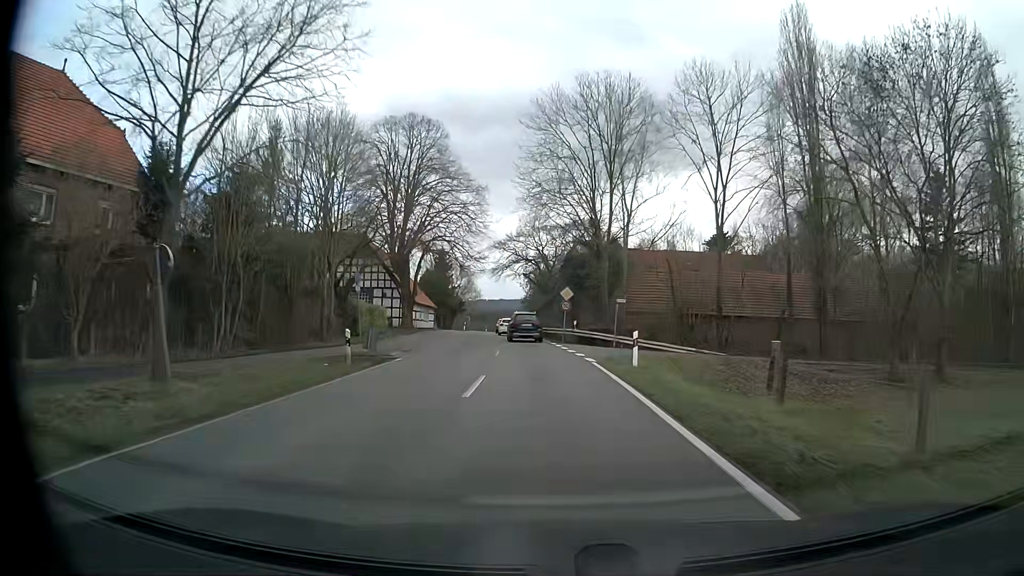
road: tertiary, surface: asphalt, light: Day
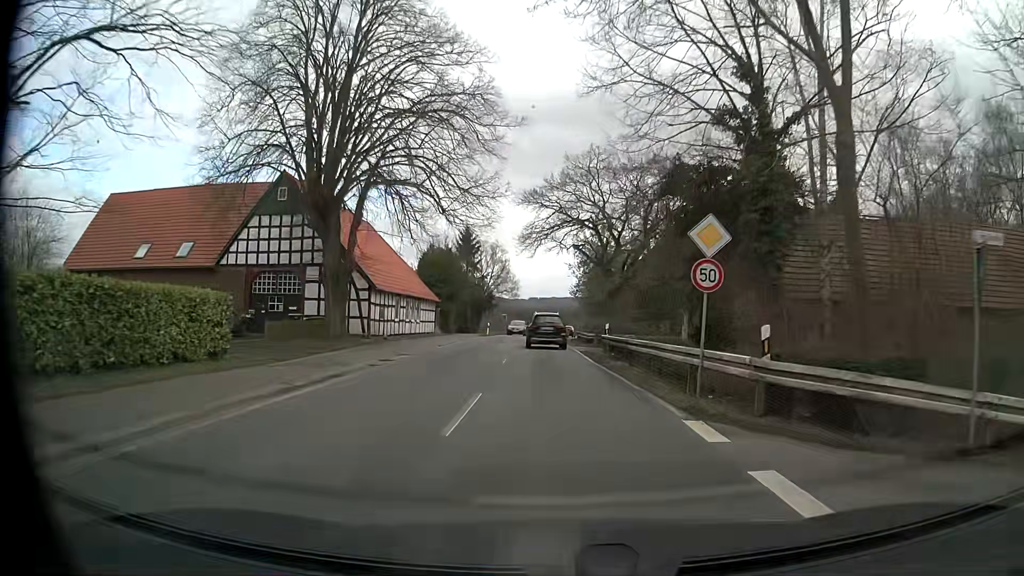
(-1.0, +27.8) m; -4°
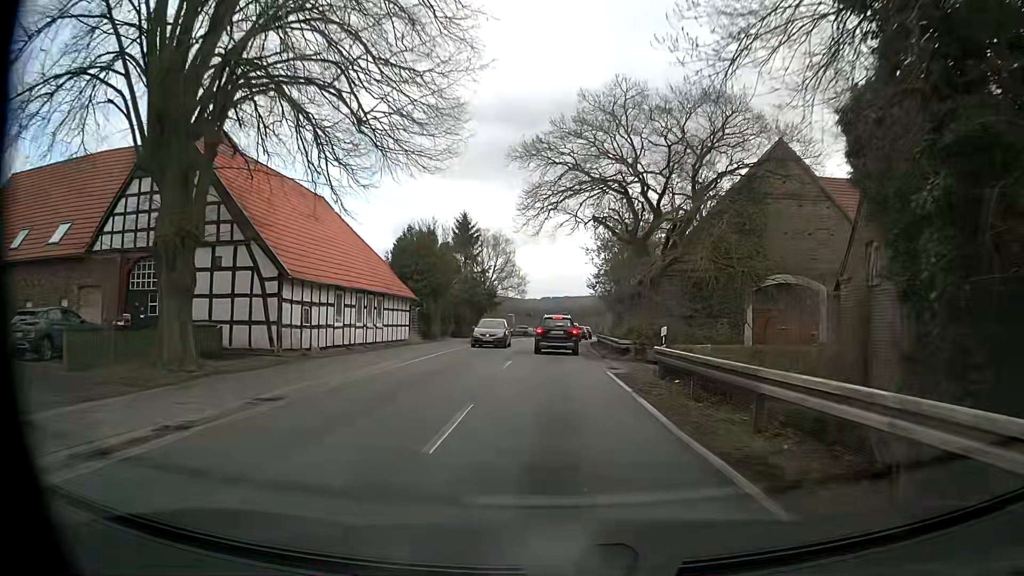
(-0.1, +12.7) m; -1°
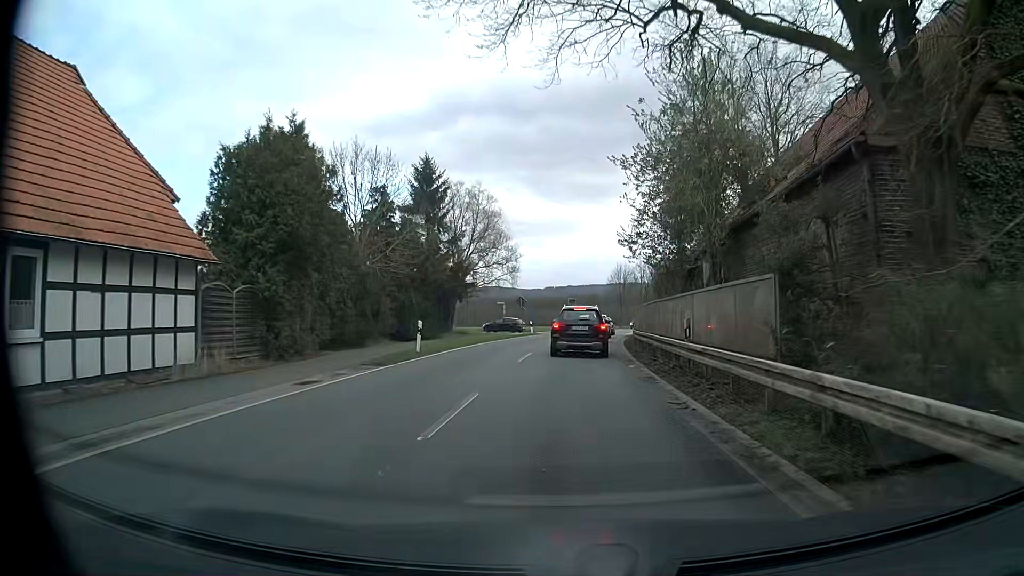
(0.0, +23.6) m; 0°
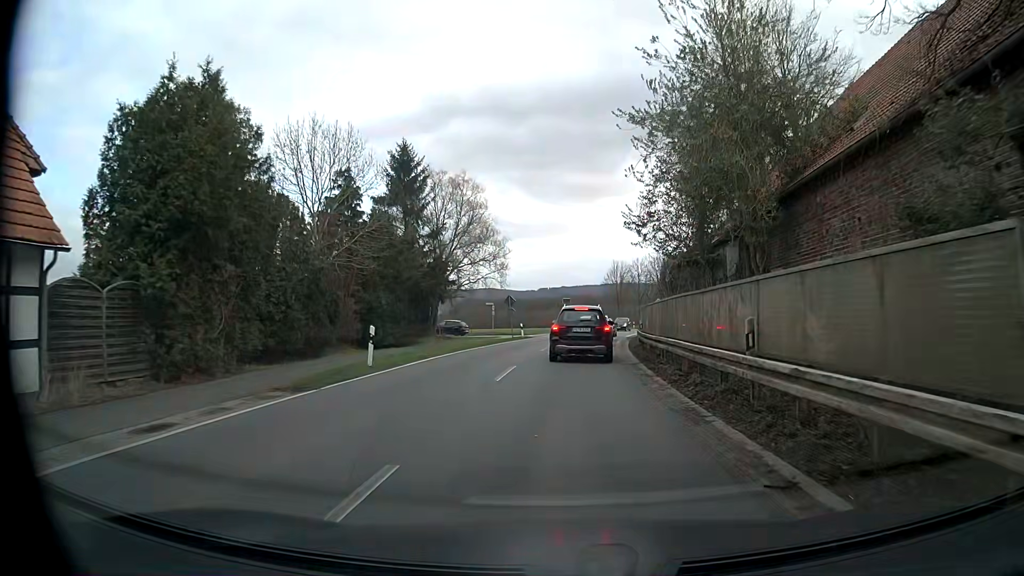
(0.0, +5.2) m; 0°
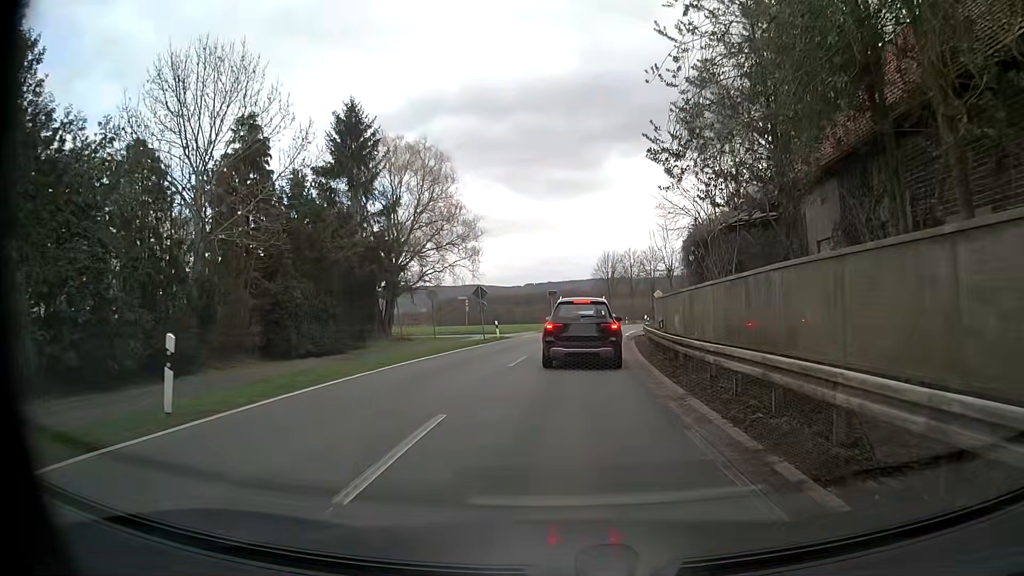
(+0.1, +9.1) m; +1°
(0, +10) (+1, +20) (+1, +30) (+2, +40) (+4, +50) (+5, +60) (+7, +69) (+10, +79) (+12, +89) (+15, +98) m
